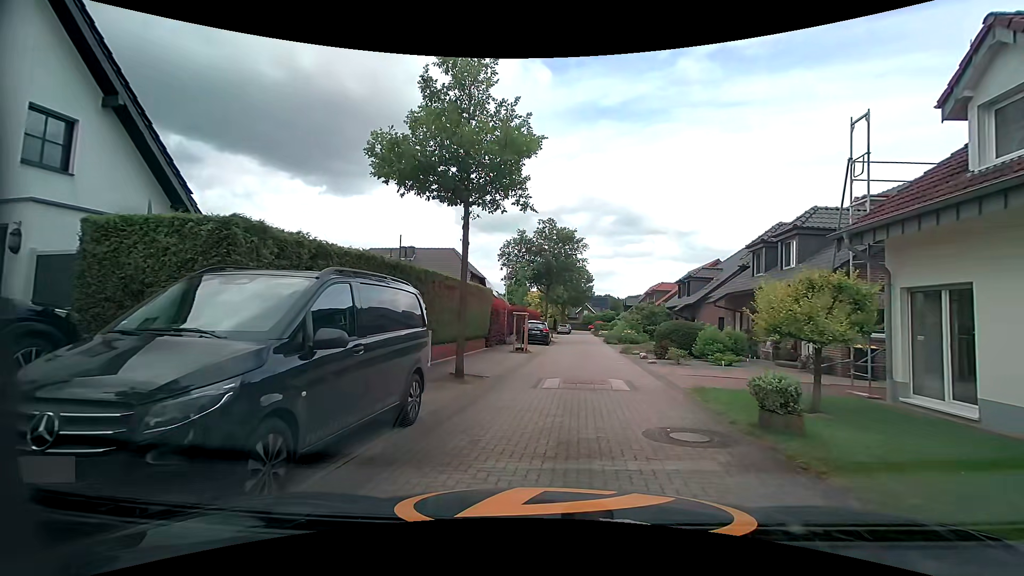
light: Day
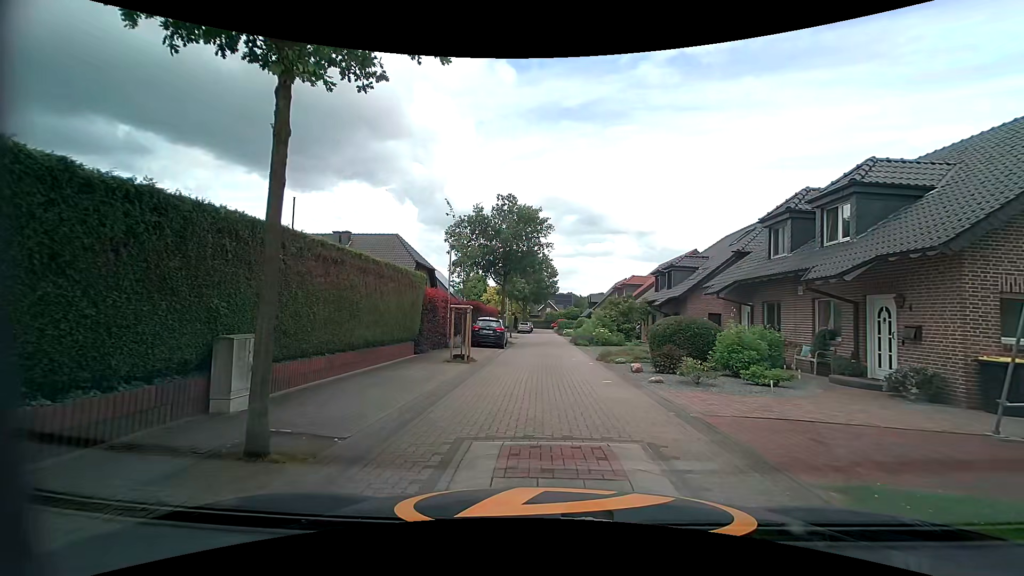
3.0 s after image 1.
(+0.3, +6.8) m; +2°
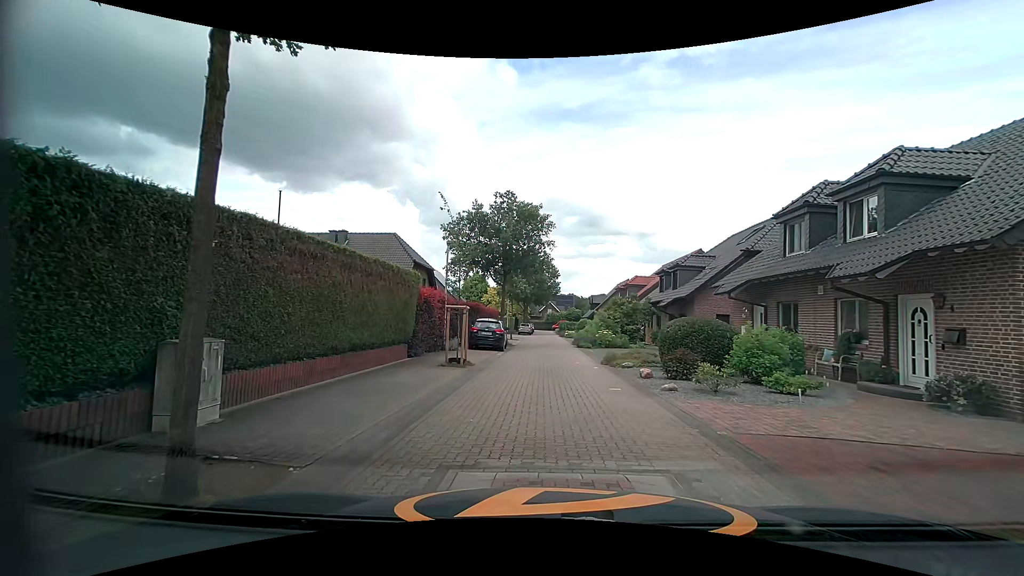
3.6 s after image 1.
(0.0, +1.0) m; +1°
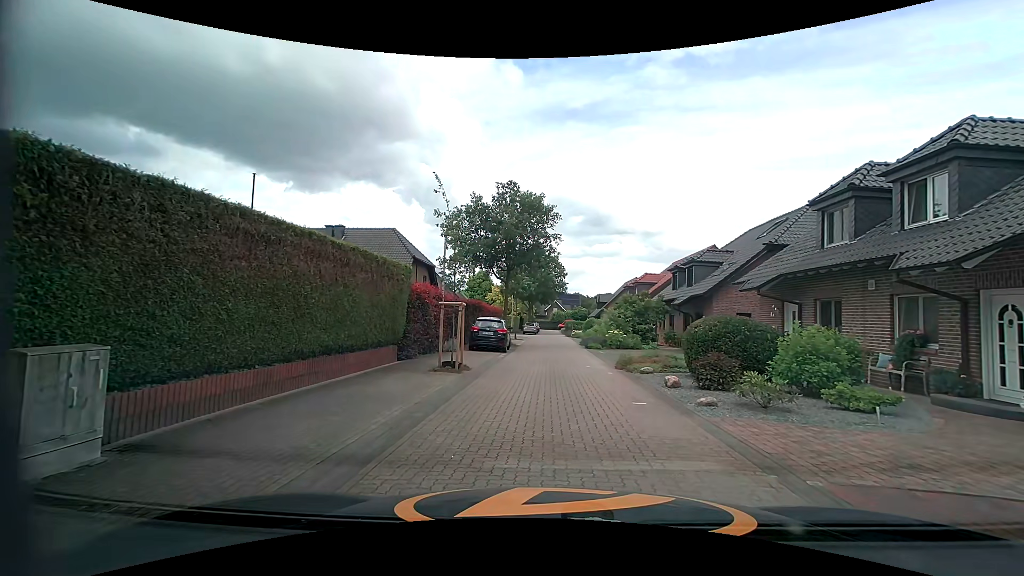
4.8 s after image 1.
(0.0, +1.9) m; +1°
